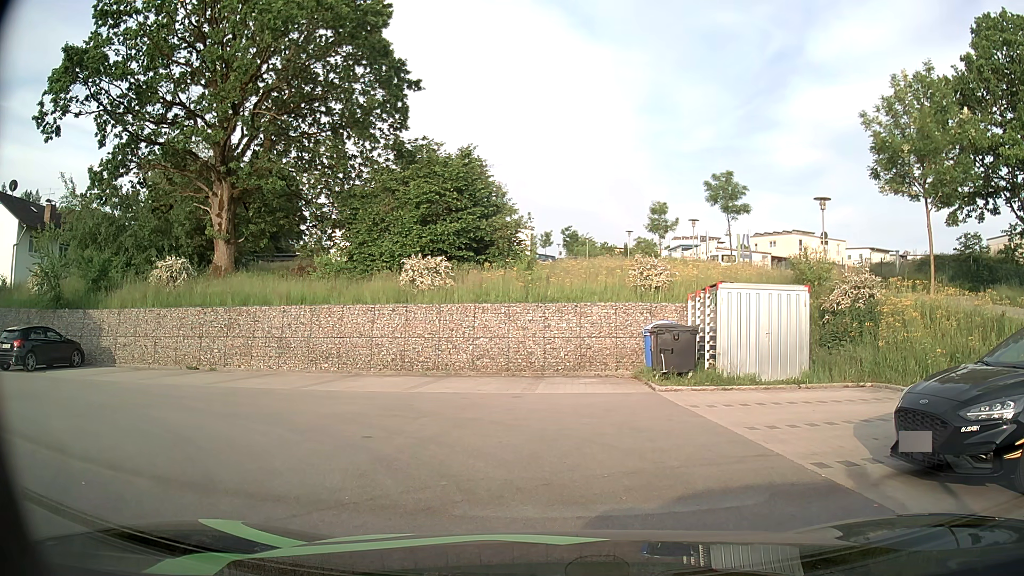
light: Day
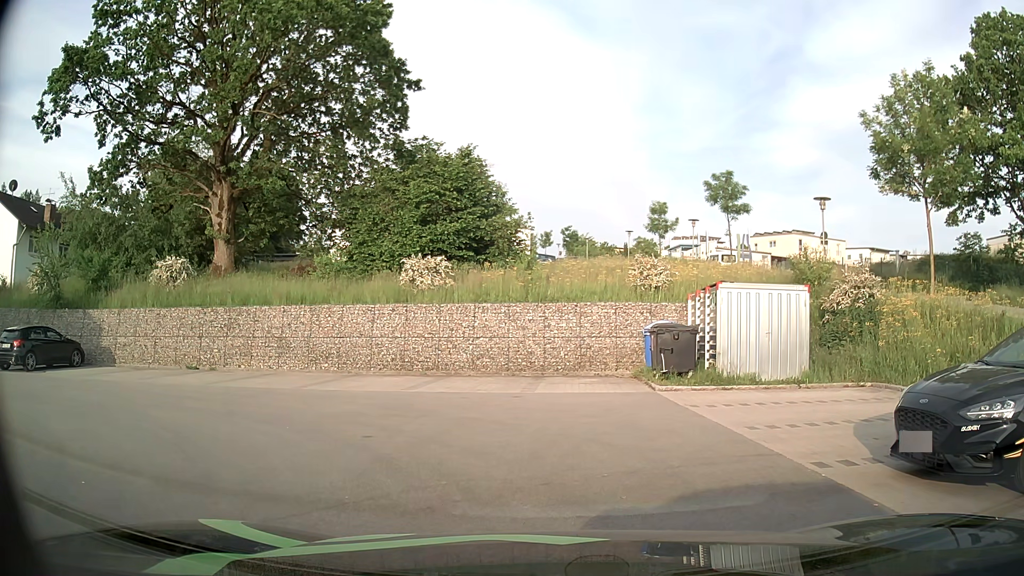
(0.0, 0.0) m; 0°
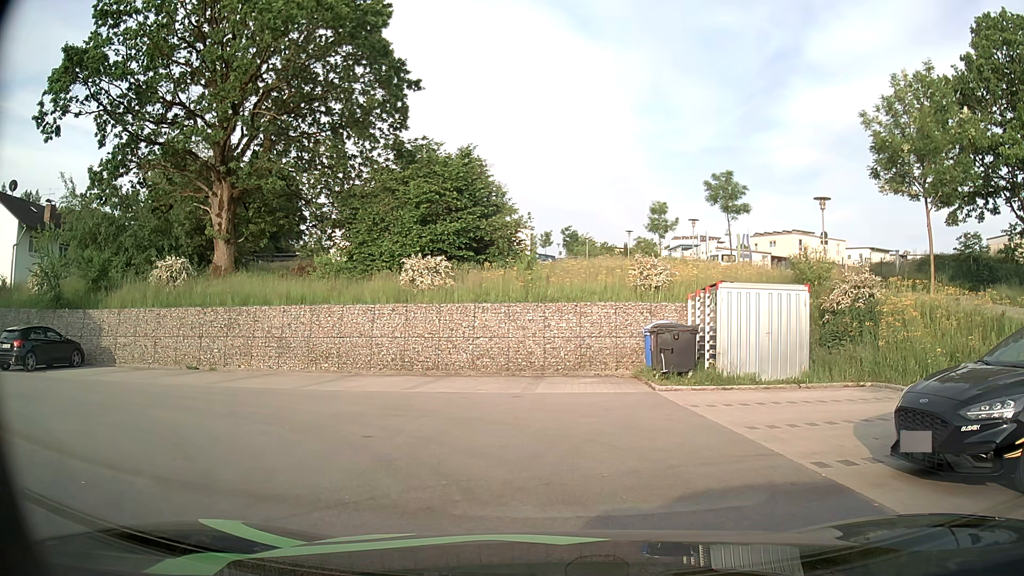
(0.0, 0.0) m; 0°
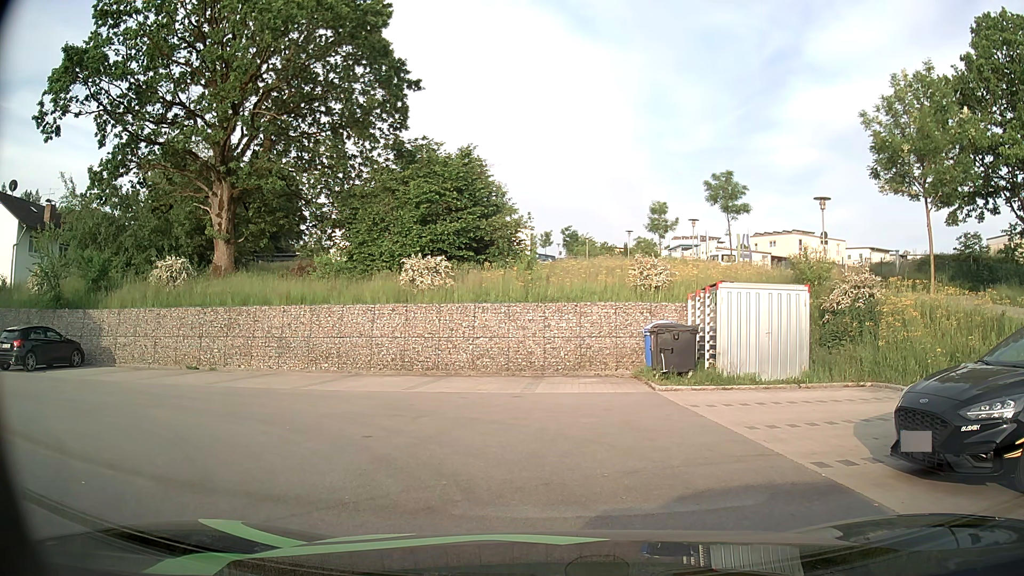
(0.0, 0.0) m; 0°
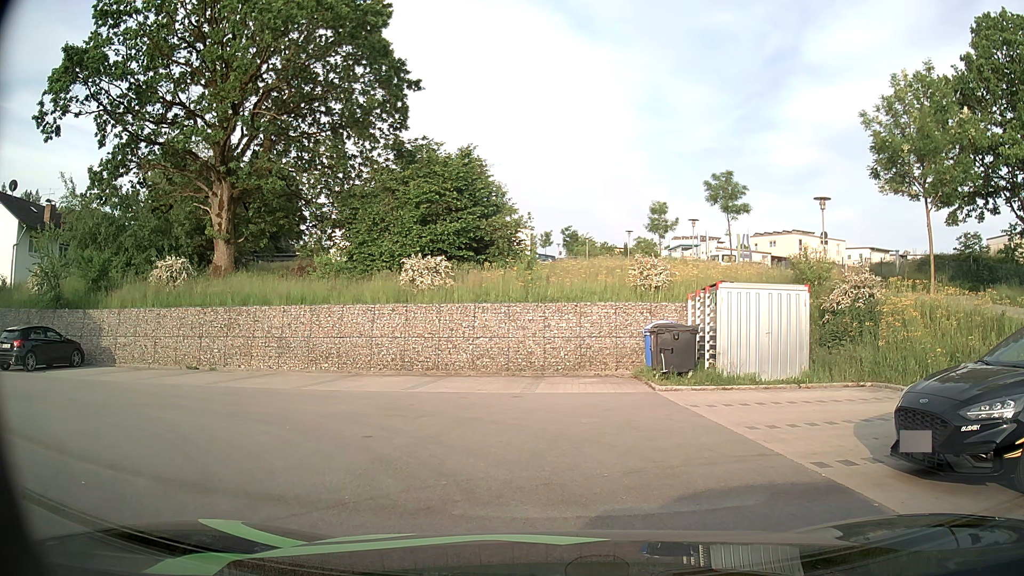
(0.0, 0.0) m; 0°
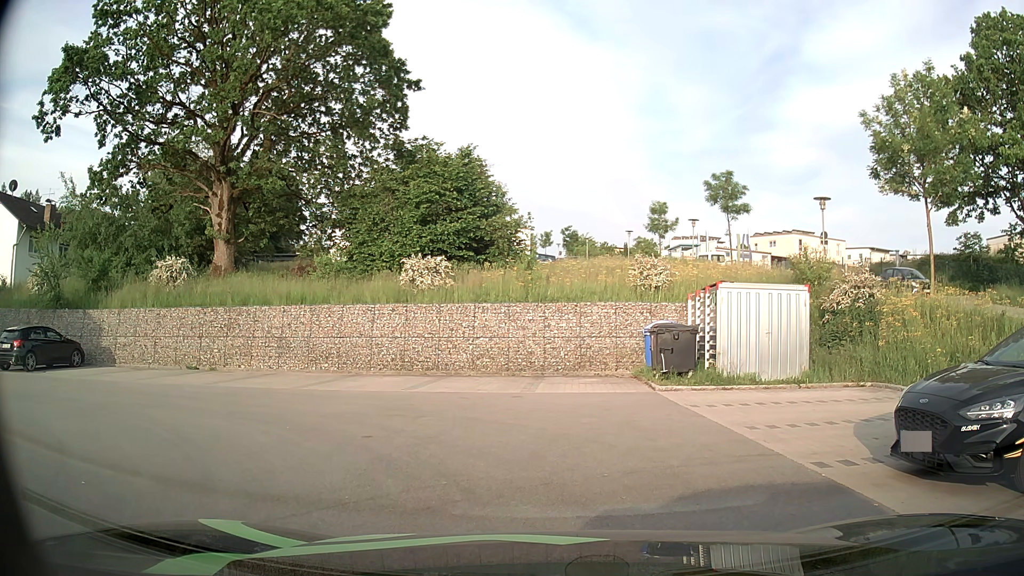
(0.0, 0.0) m; 0°
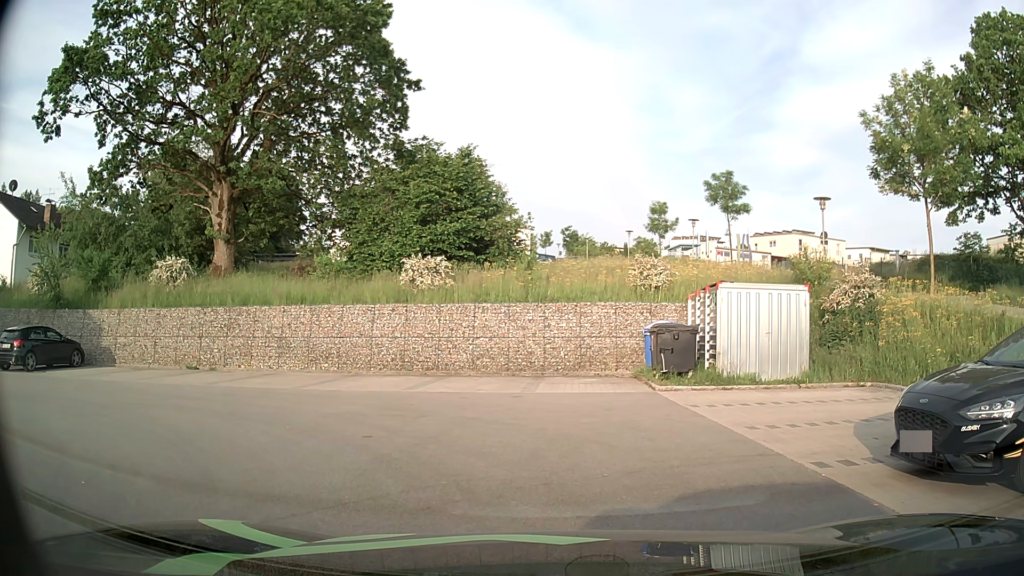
(0.0, 0.0) m; 0°
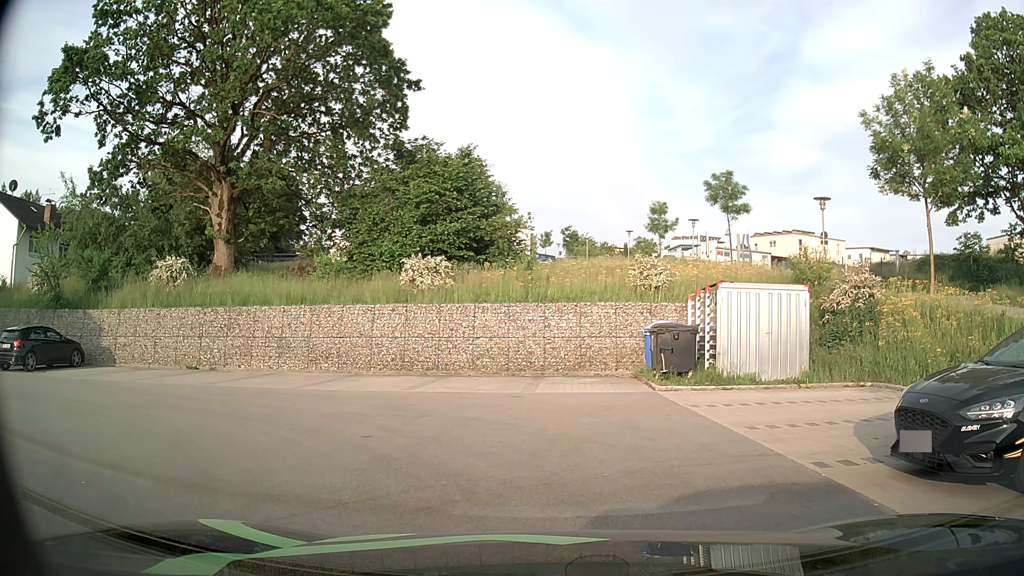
(0.0, 0.0) m; 0°
